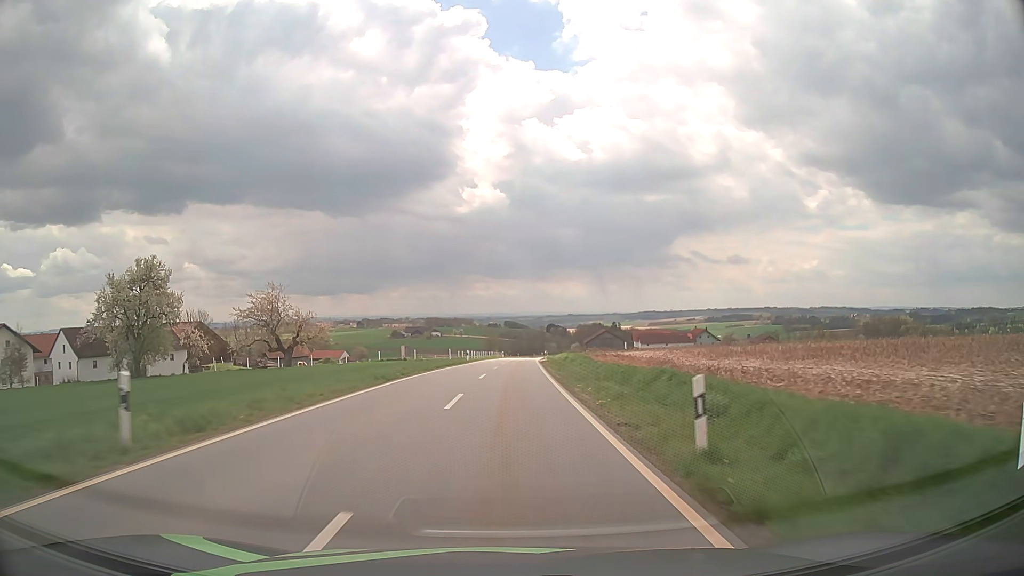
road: tertiary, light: Day
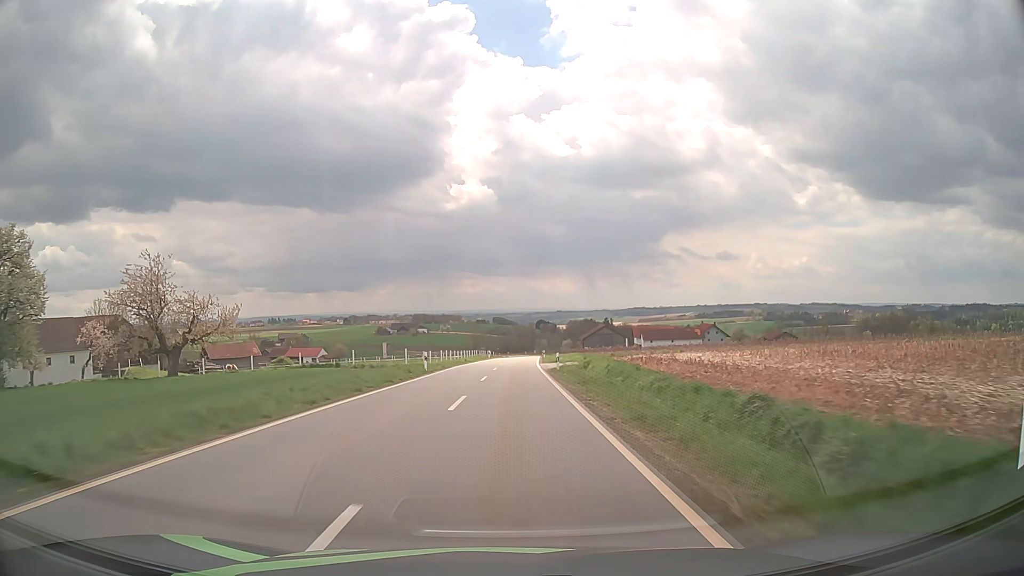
(+0.2, +24.0) m; +1°
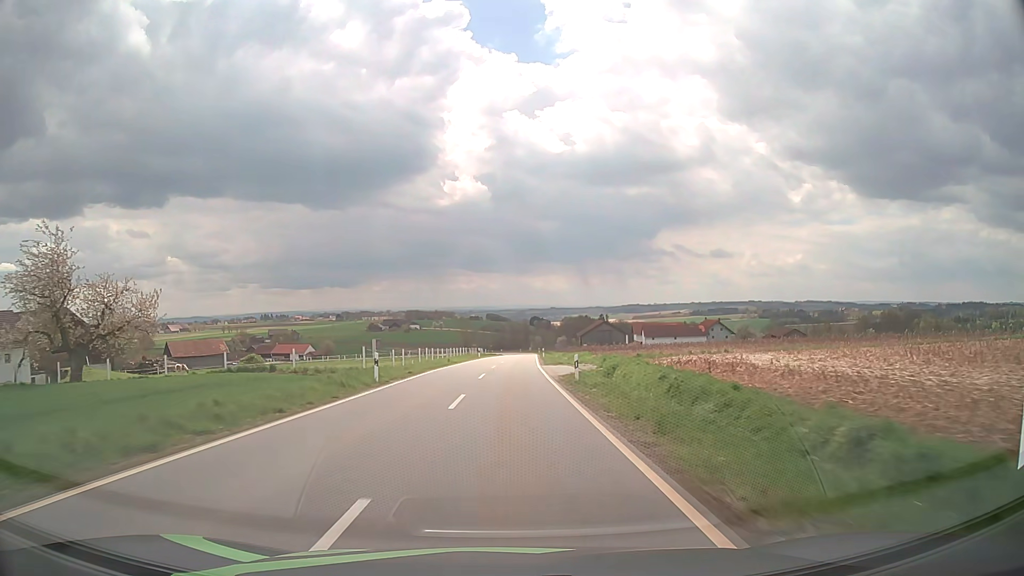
(+0.1, +11.9) m; +1°
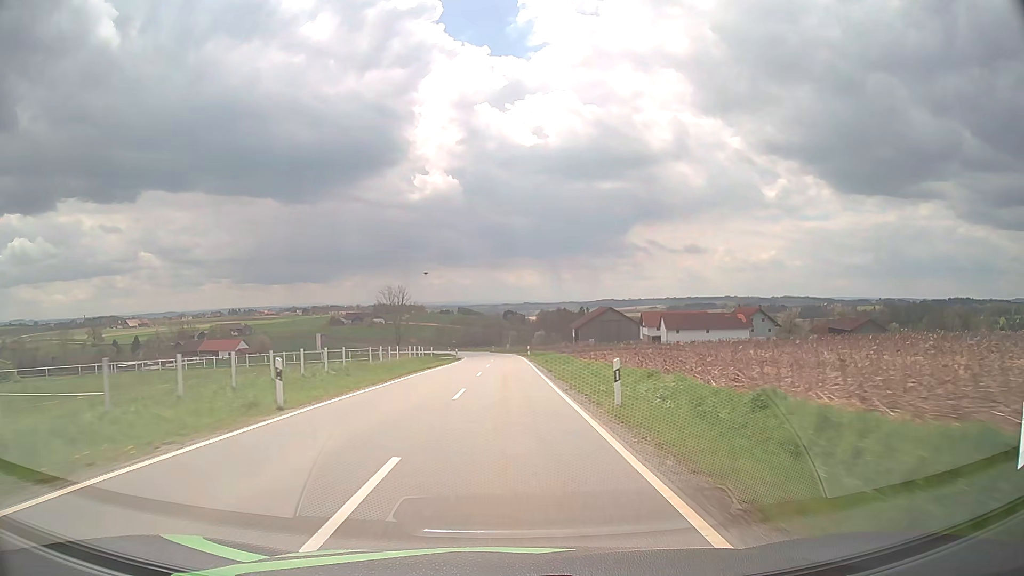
(+1.2, +58.5) m; +2°
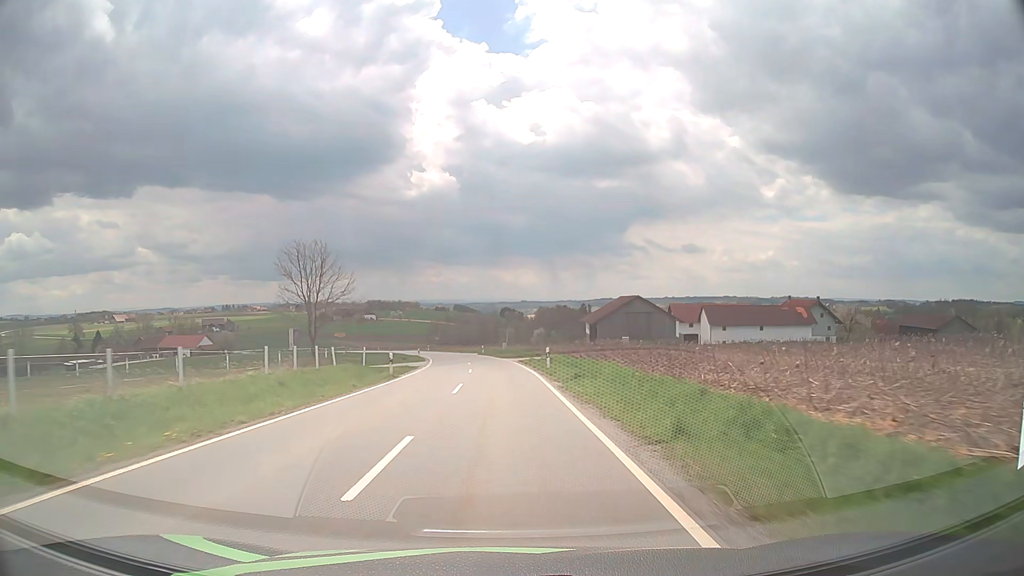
(+0.1, +34.6) m; 0°
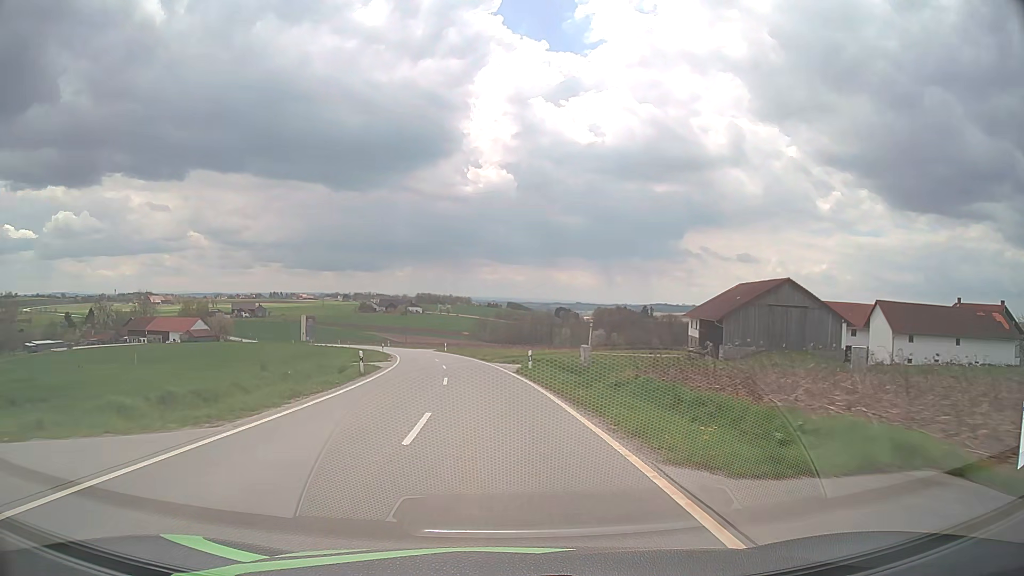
(-1.2, +45.7) m; -4°
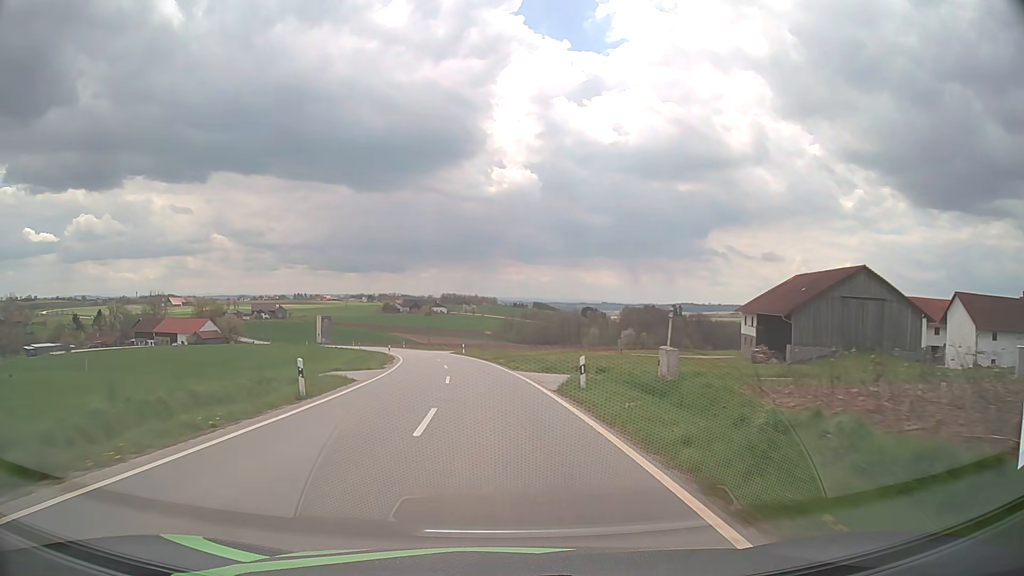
(-0.3, +11.4) m; -3°
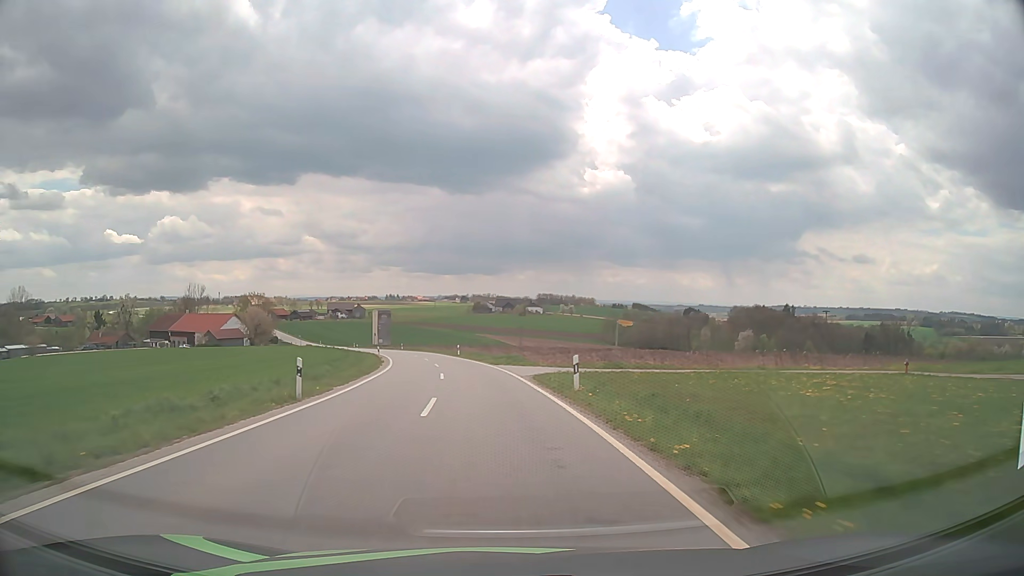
(-3.2, +46.3) m; -8°
(0, +10) (-1, +20) (-2, +30) (-3, +40) (-5, +50) (-7, +60) (-9, +69) (-12, +79) (-15, +88) (-18, +98) m
